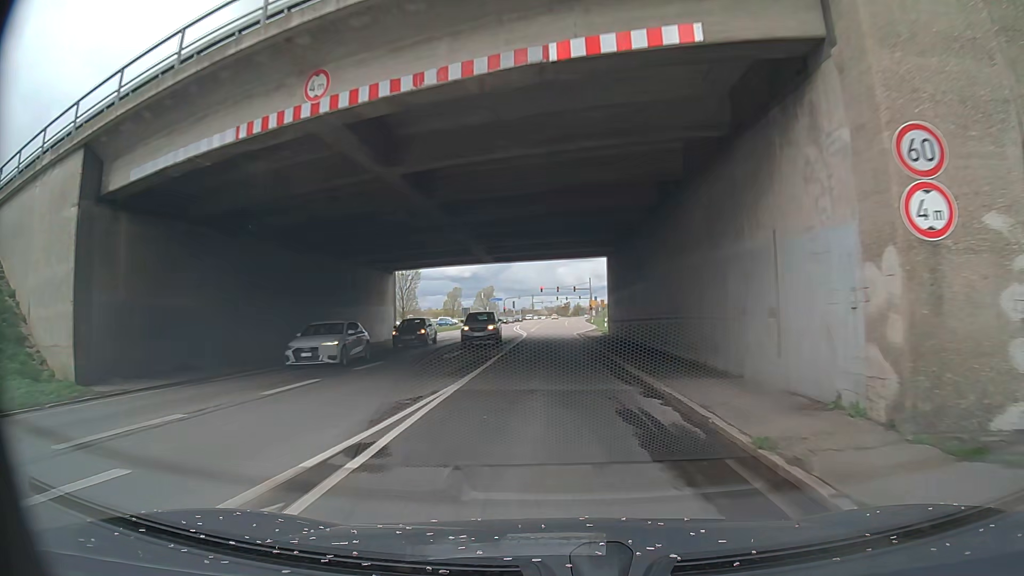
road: primary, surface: asphalt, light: Day
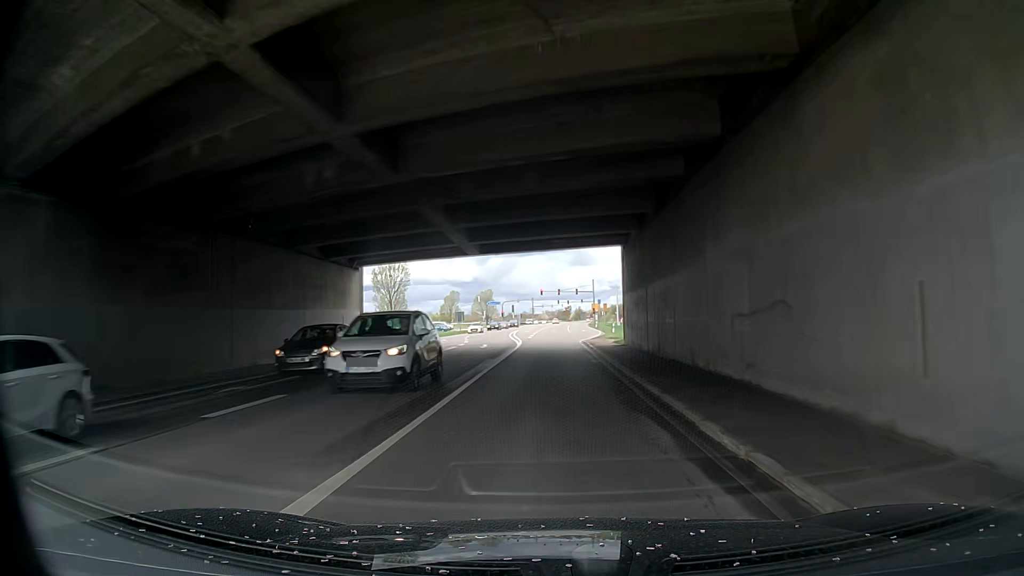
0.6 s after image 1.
(0.0, +8.4) m; -1°
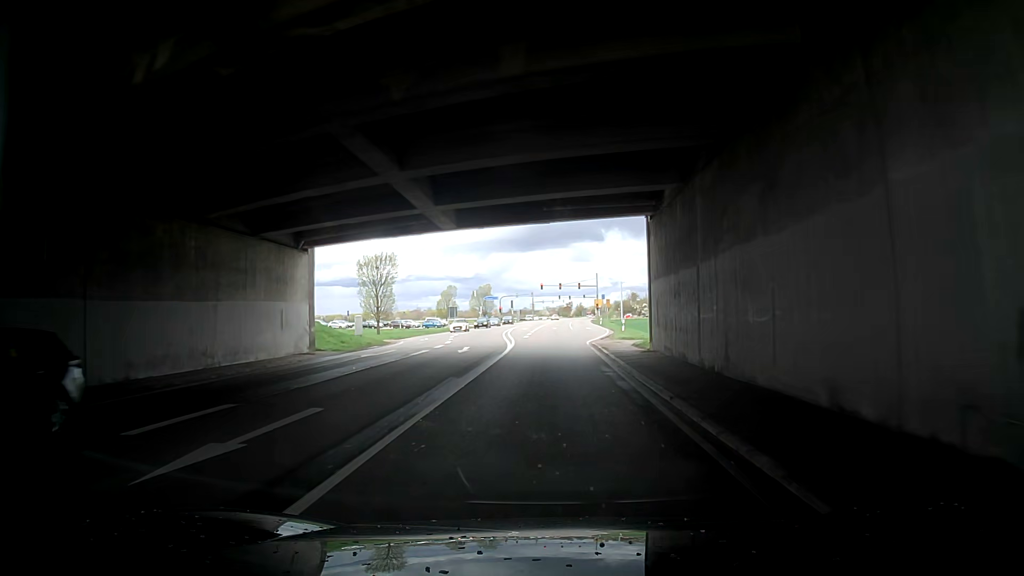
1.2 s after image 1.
(-0.1, +8.4) m; 0°
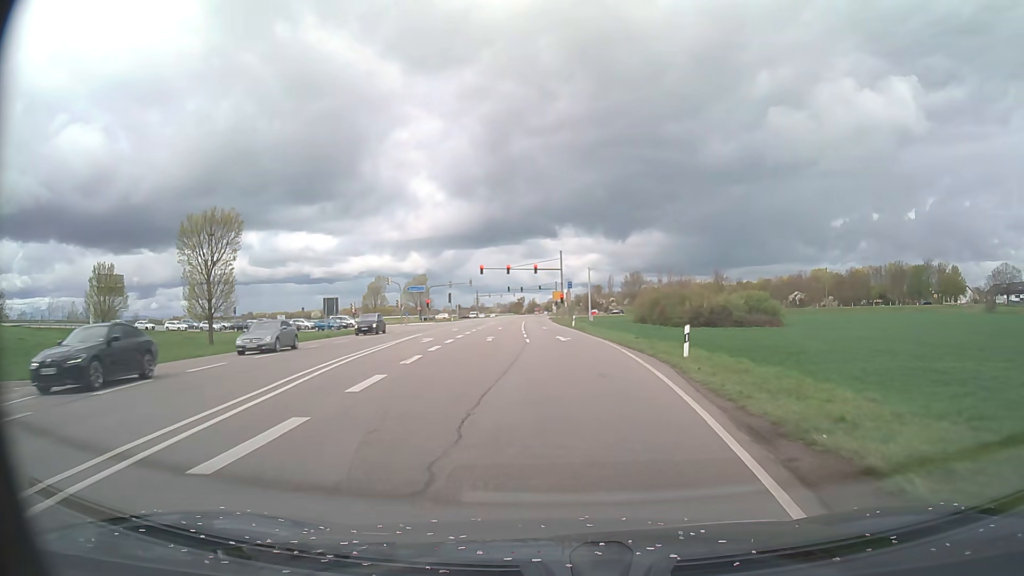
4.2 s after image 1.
(+1.0, +37.3) m; +5°
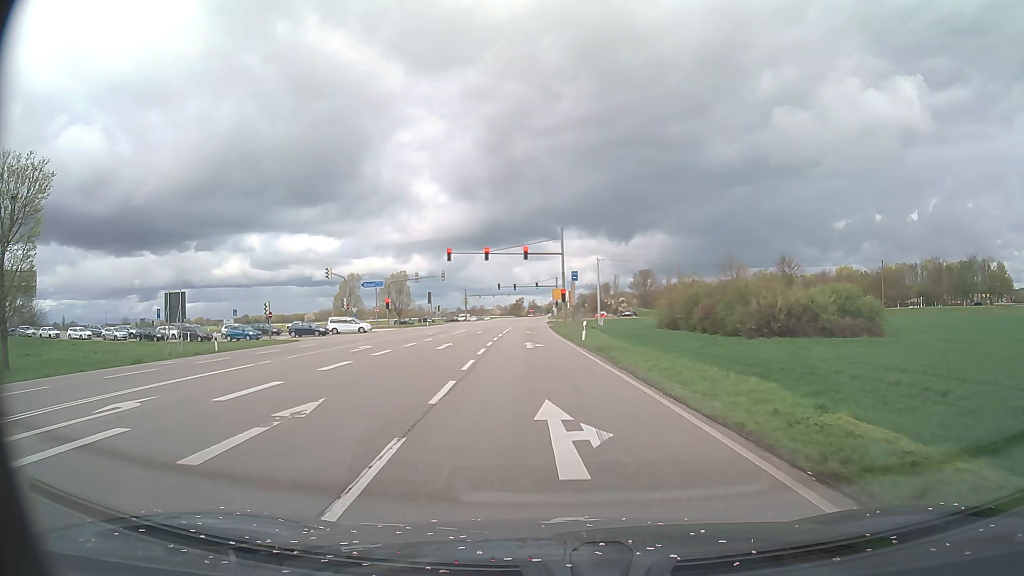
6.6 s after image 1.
(+0.3, +25.3) m; 0°
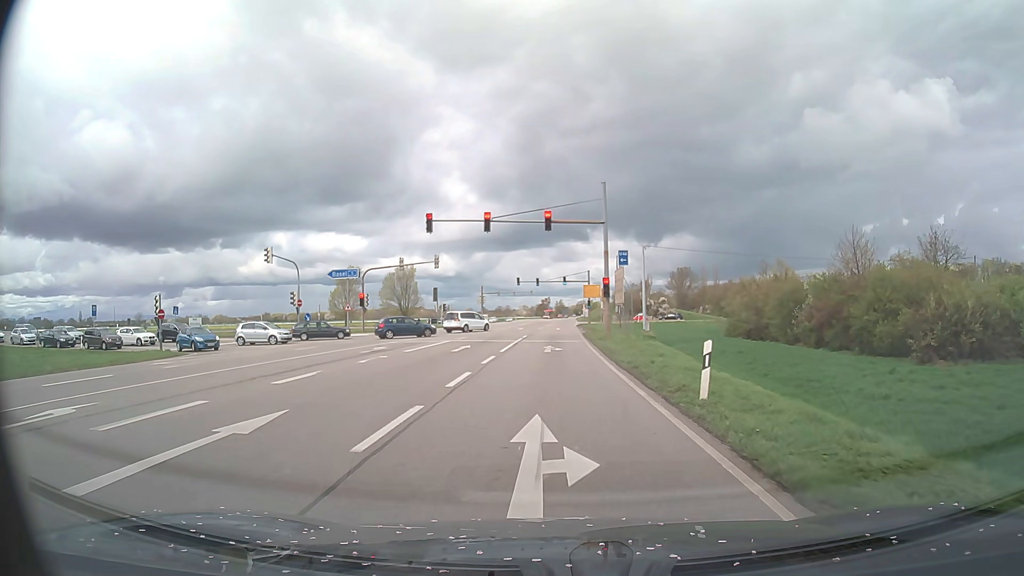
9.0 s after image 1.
(-0.5, +21.3) m; -2°
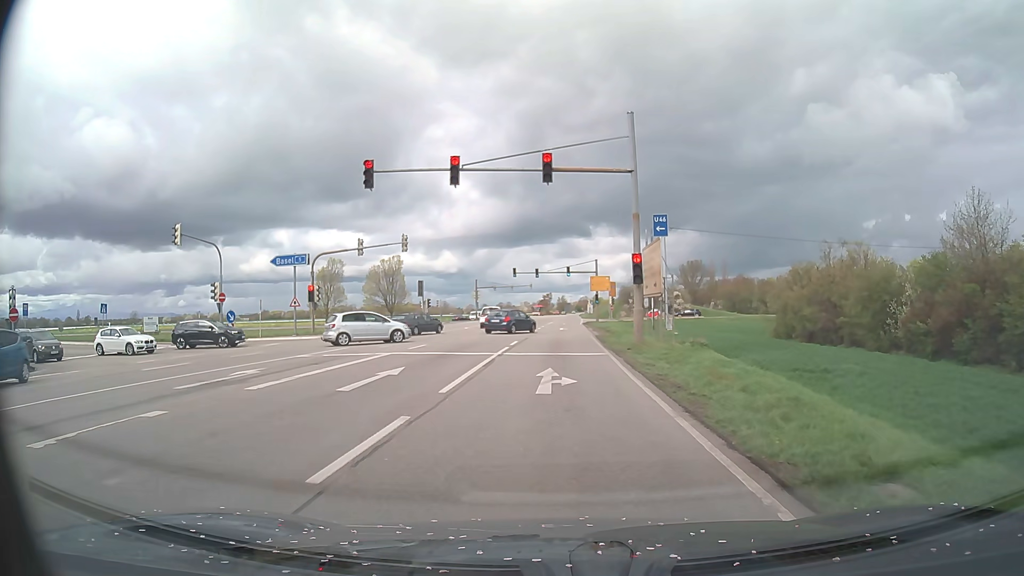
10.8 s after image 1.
(0.0, +13.2) m; 0°
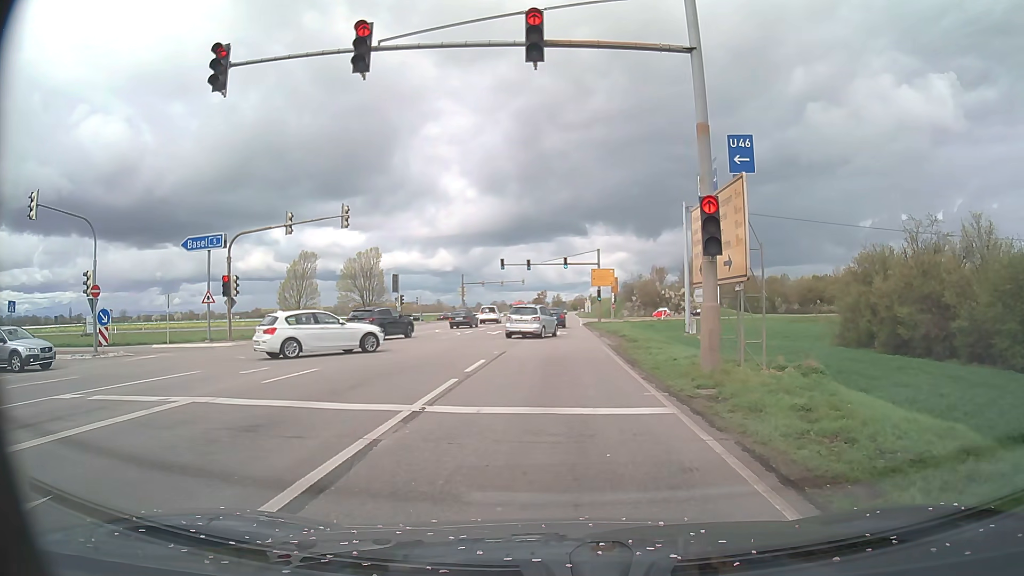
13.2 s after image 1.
(0.0, +11.8) m; 0°
